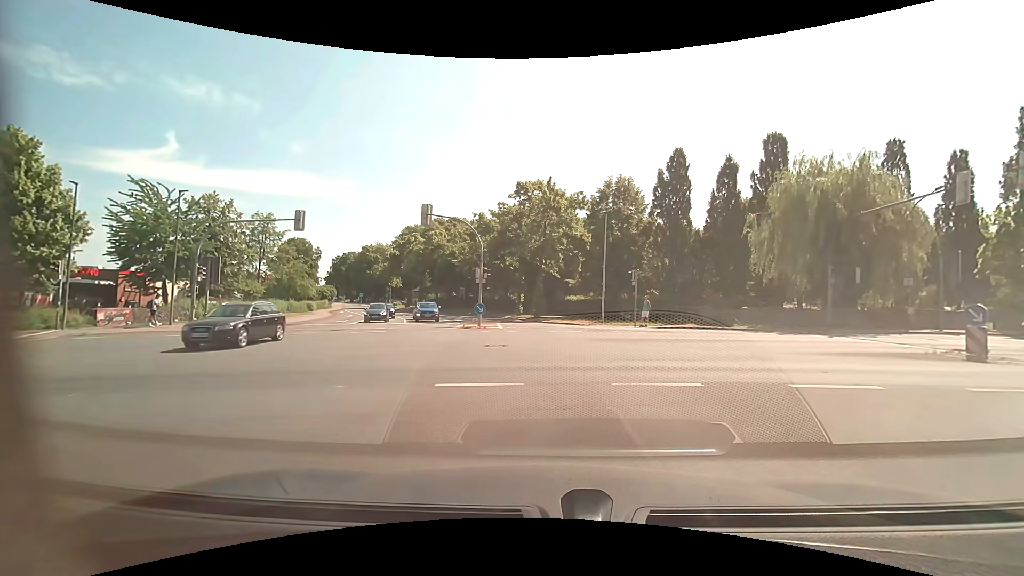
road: unclassified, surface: asphalt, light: Day
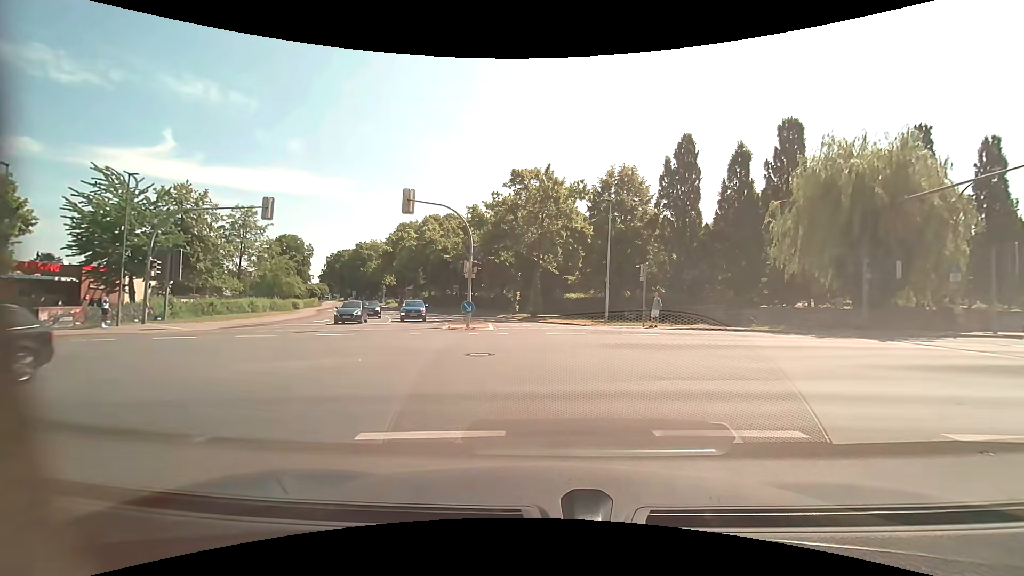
(0.0, +3.5) m; 0°
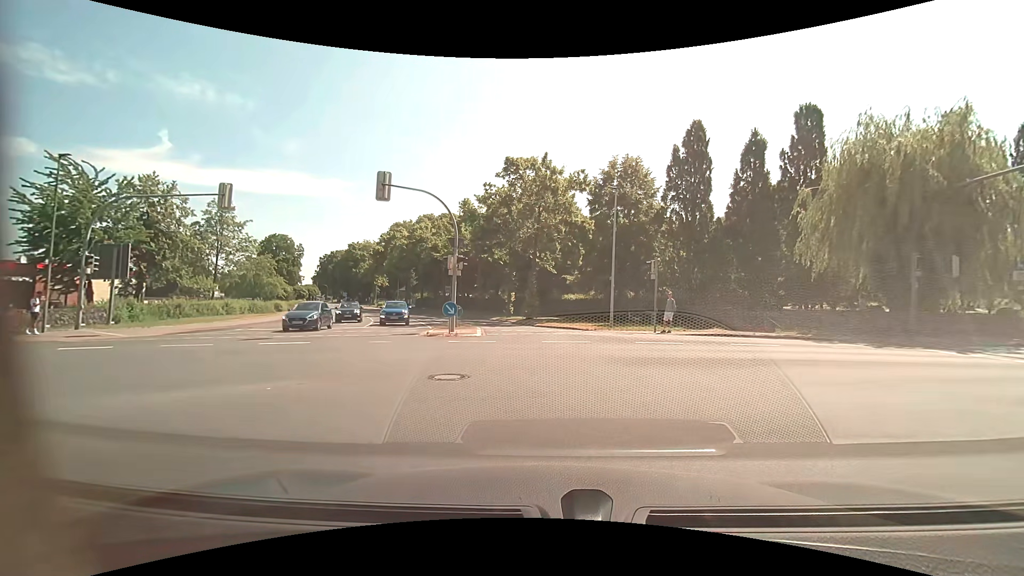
(0.0, +3.7) m; +1°
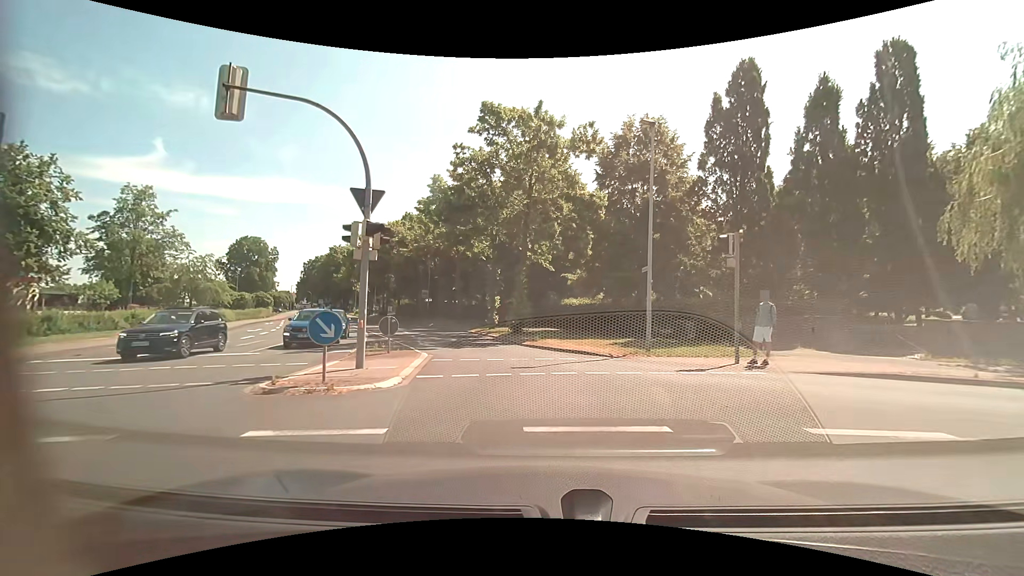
(0.0, +10.8) m; 0°
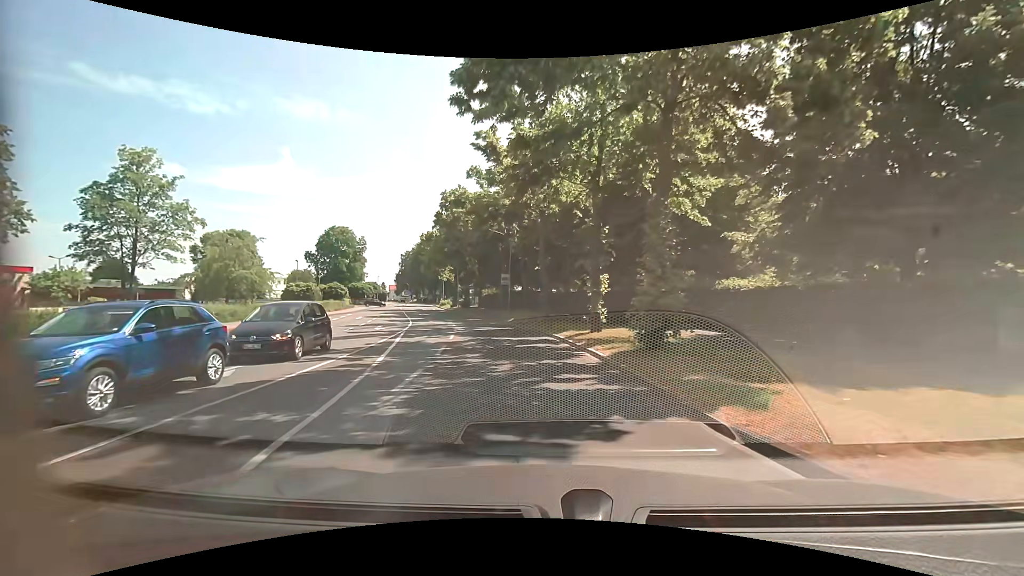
(-1.1, +15.0) m; -11°
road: residential
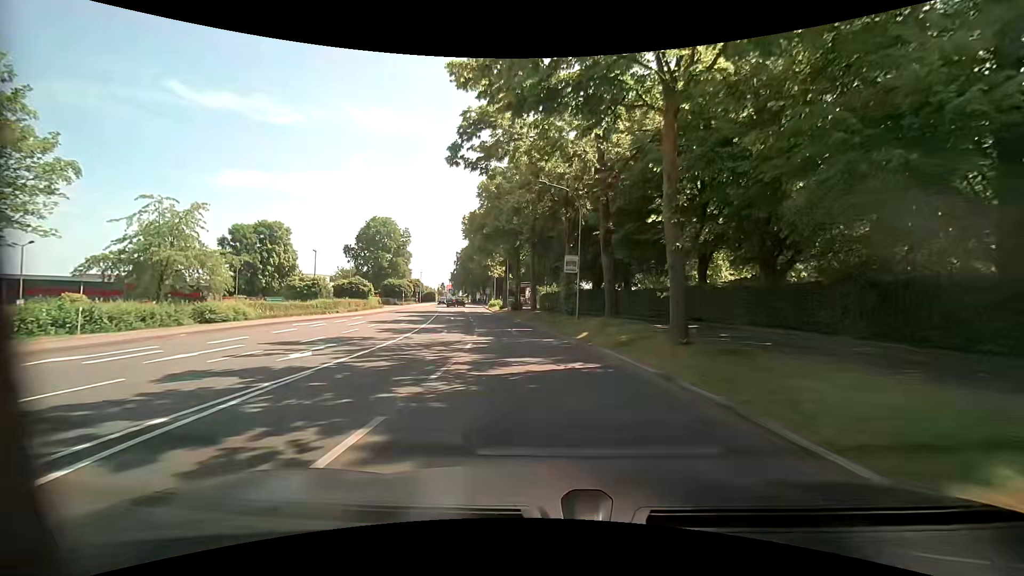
(-1.6, +17.4) m; -7°
(0, +10) (-1, +20) (-3, +30) (-5, +40) (-7, +49) (-9, +59) (-11, +69) (-13, +79) (-14, +89) (-17, +98) m
